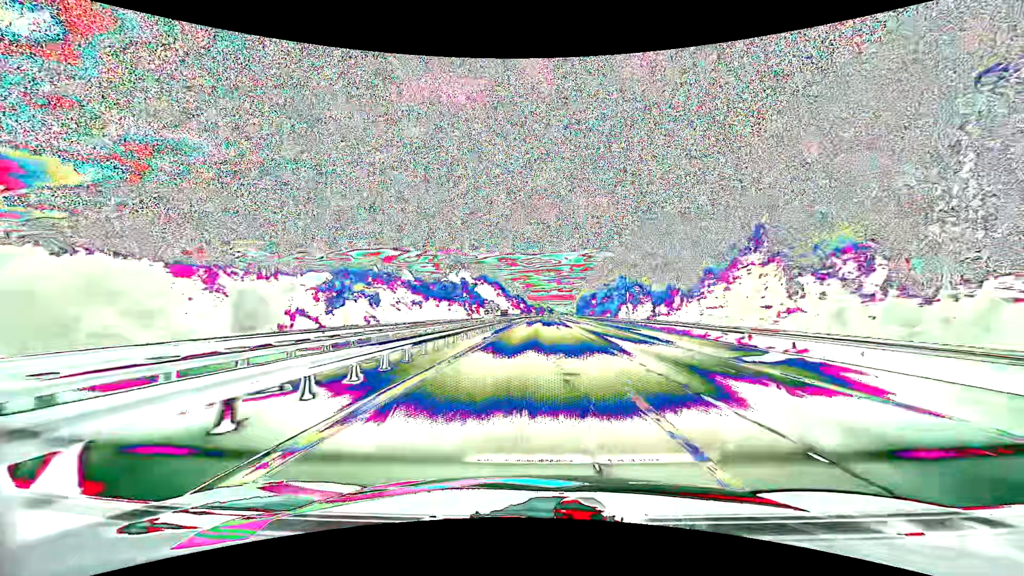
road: motorway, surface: asphalt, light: Day
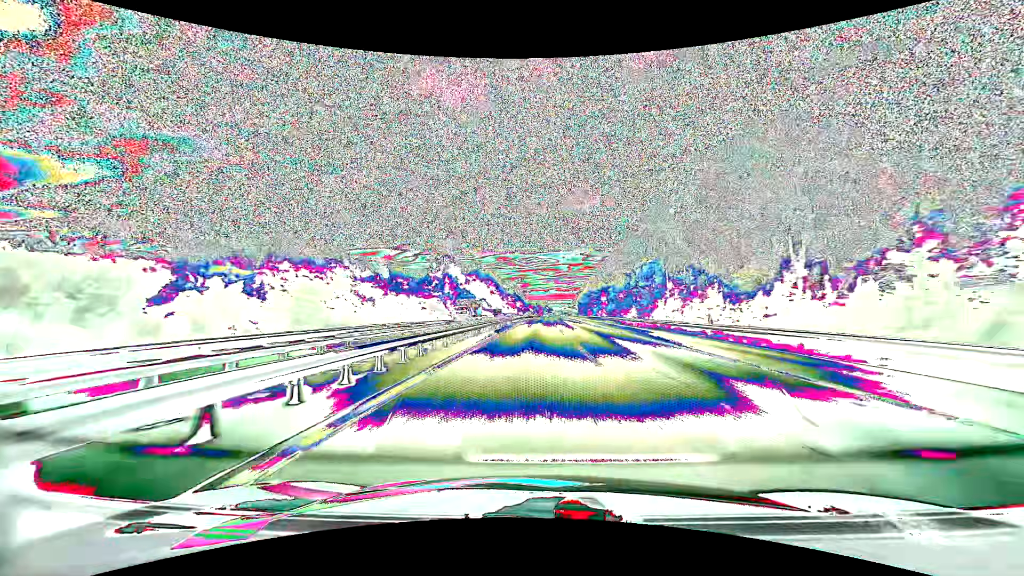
(+0.1, +26.3) m; 0°
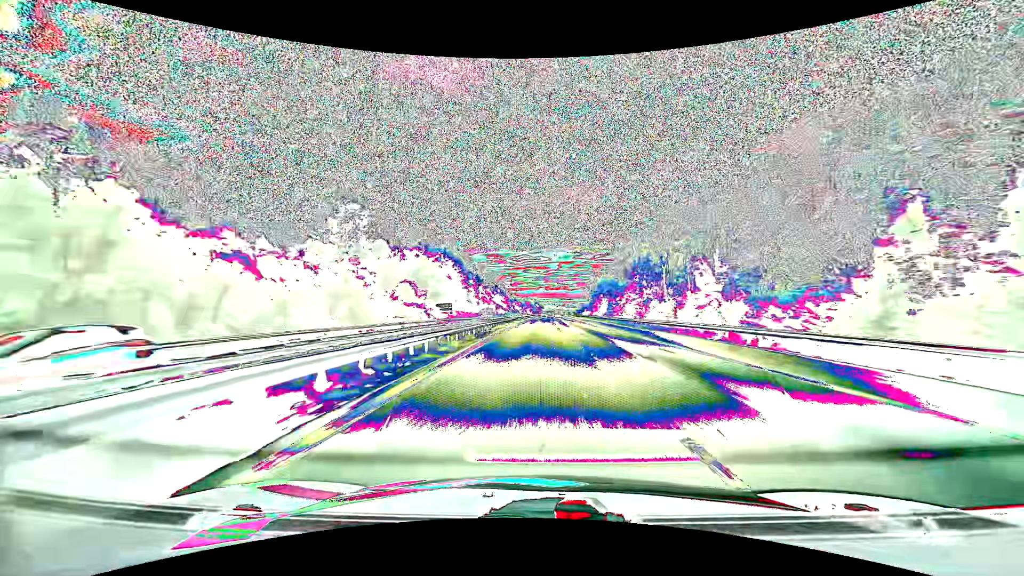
(+1.2, +102.7) m; +1°
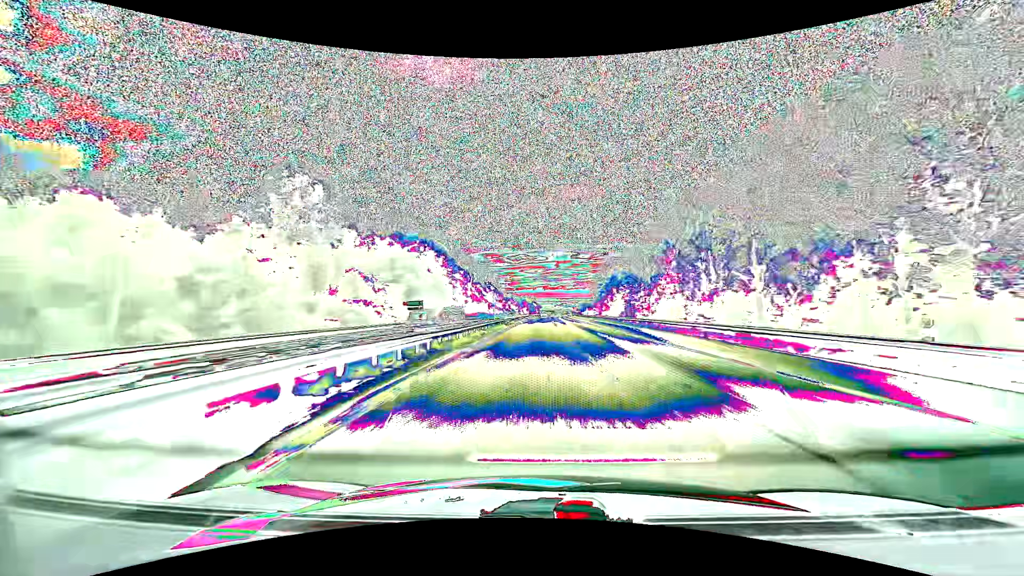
(+0.1, +25.1) m; 0°
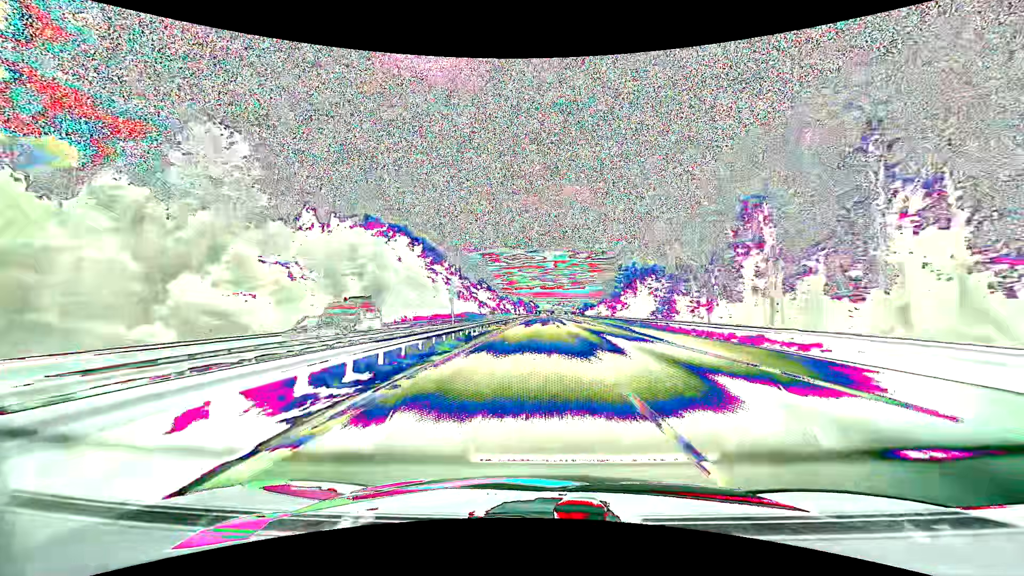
(+0.1, +24.9) m; 0°
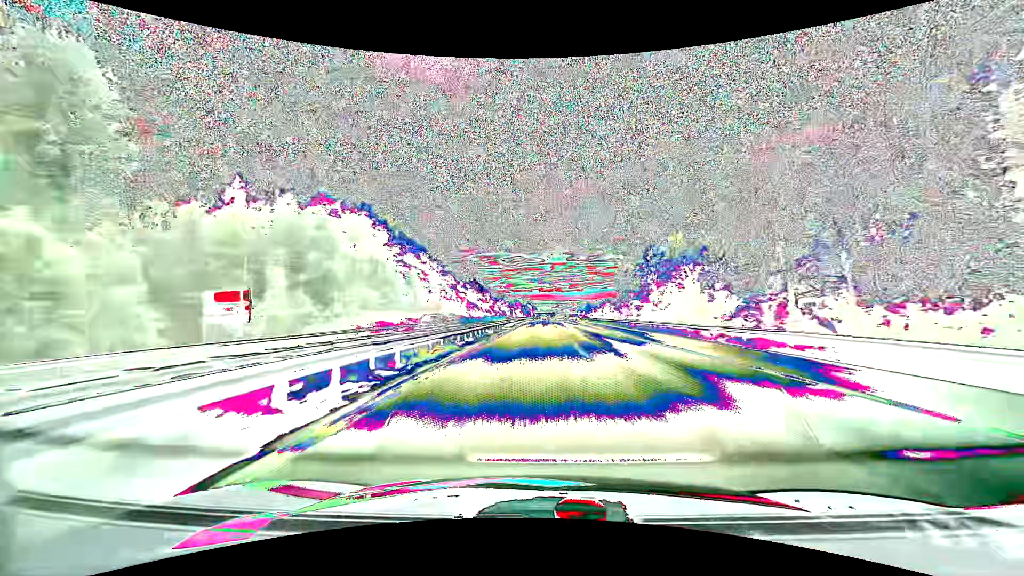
(+0.1, +24.7) m; 0°
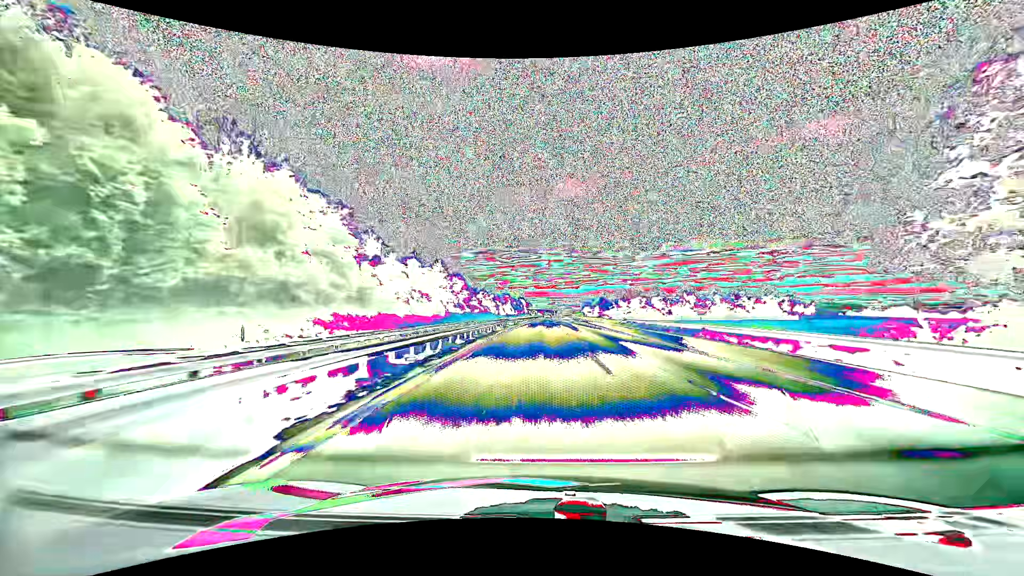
(+0.4, +72.7) m; +1°
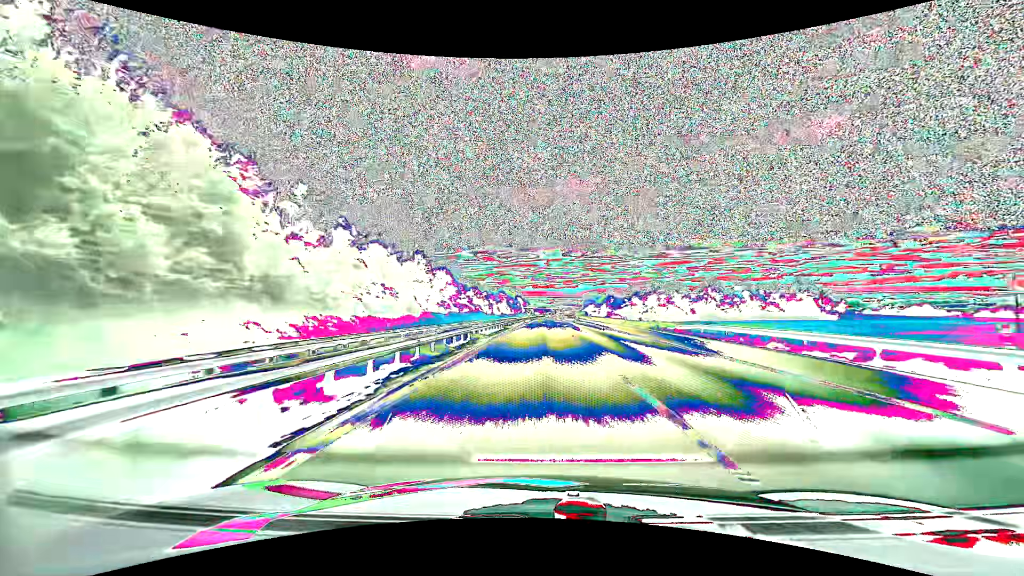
(0.0, +23.8) m; 0°
(0, +10) (0, +20) (0, +30) (0, +40) (0, +50) (0, +60) (+1, +70) (+1, +80) (+1, +90) (+1, +100) m
